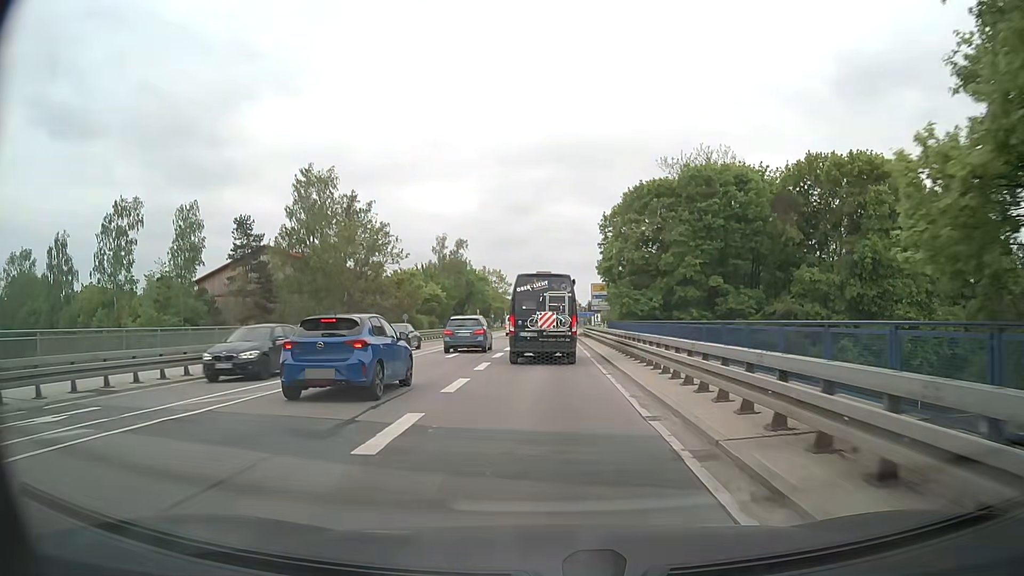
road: secondary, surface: asphalt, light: Day
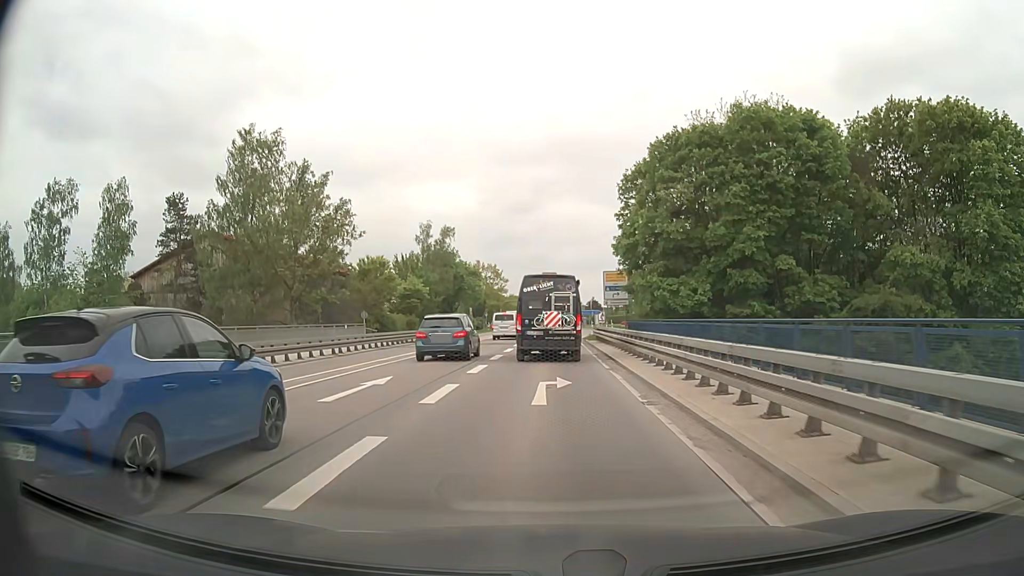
(0.0, +14.0) m; 0°
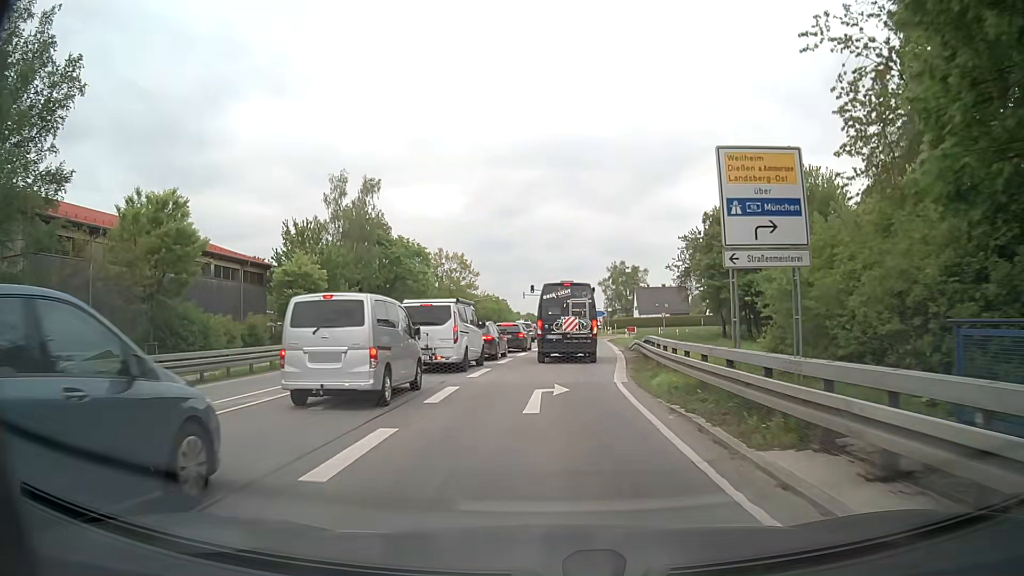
(+0.4, +35.4) m; +1°
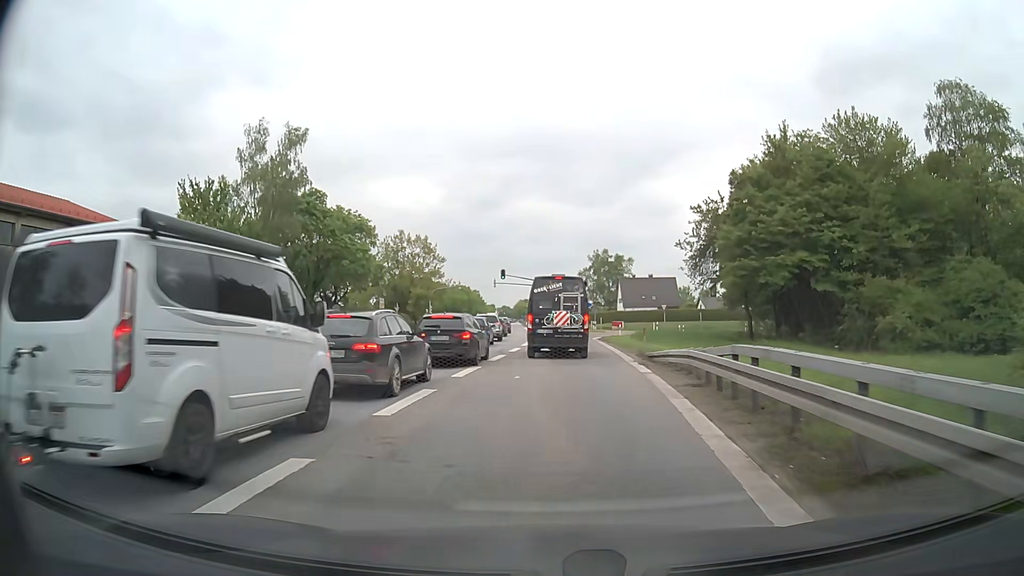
(+0.3, +14.6) m; +2°
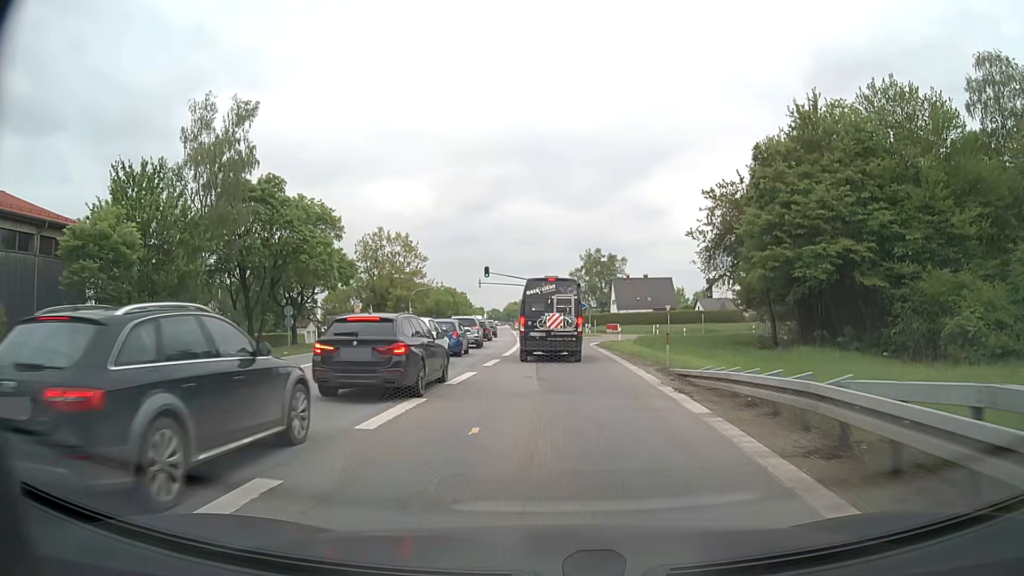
(+0.1, +7.1) m; +1°
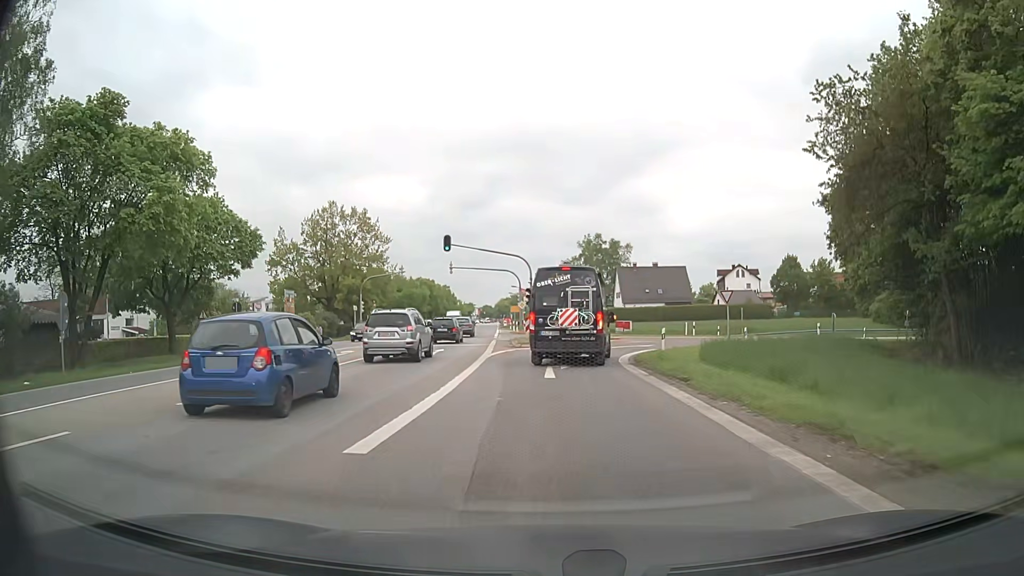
(+0.2, +20.2) m; +1°
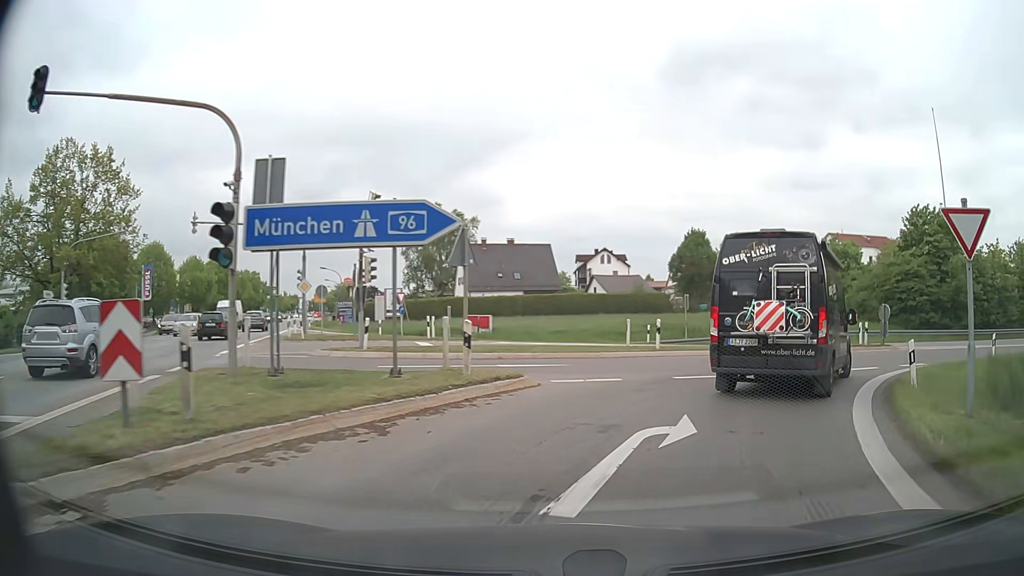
(+1.2, +27.9) m; +14°
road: motorway_link
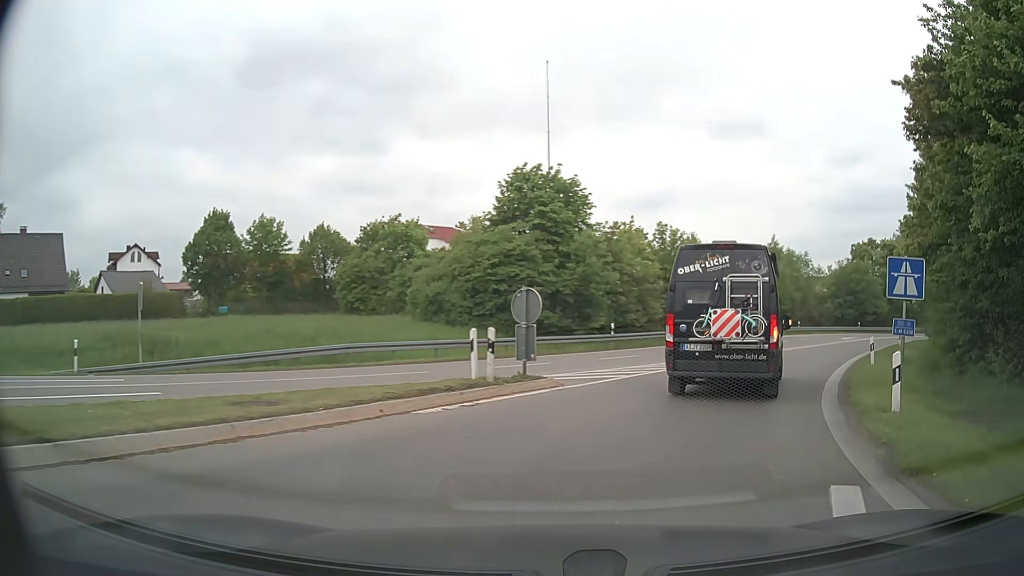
(+5.7, +16.7) m; +38°
(+2, +10) (+5, +19) (+11, +28) (+16, +36) (+22, +44) (+28, +52) (+34, +60) (+42, +67) (+50, +72) (+59, +76) m
